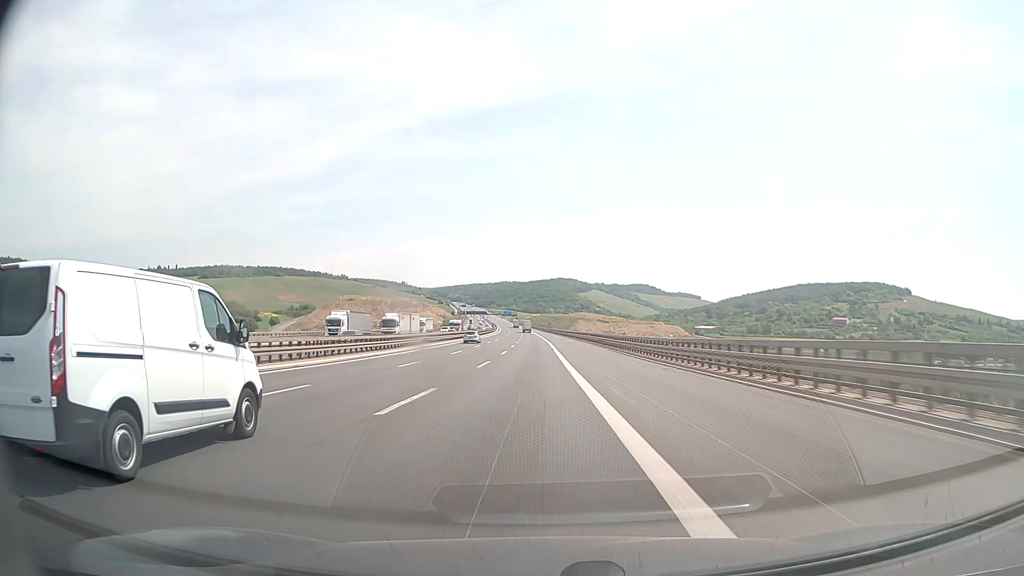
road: motorway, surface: asphalt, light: Day
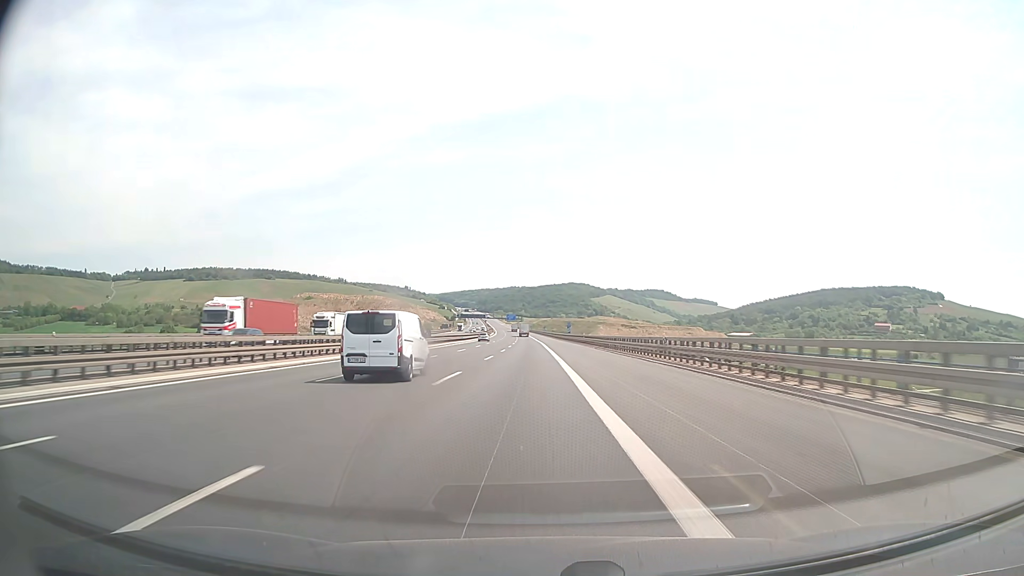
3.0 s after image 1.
(-0.5, +98.9) m; -1°
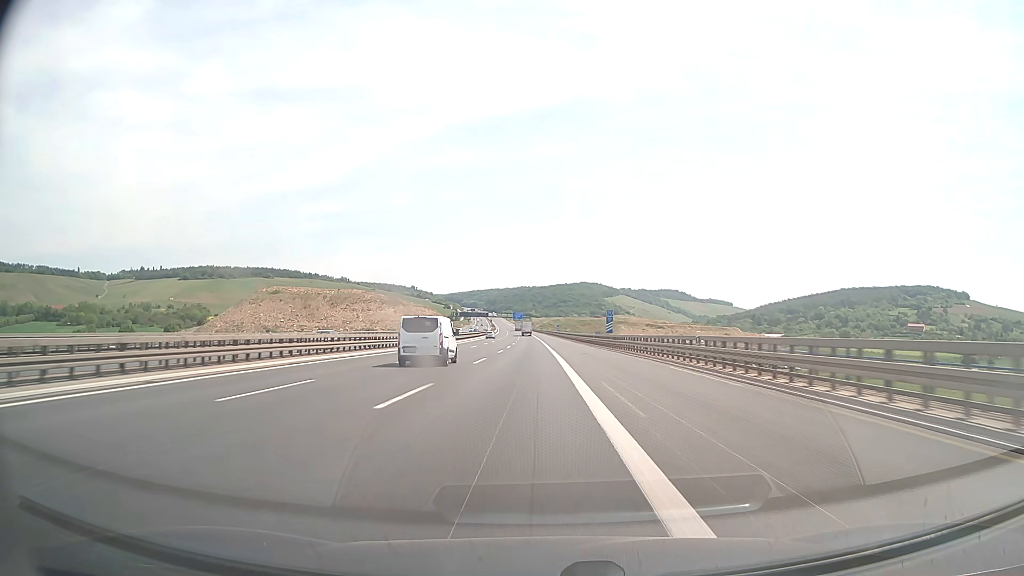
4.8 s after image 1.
(-0.5, +59.2) m; -1°
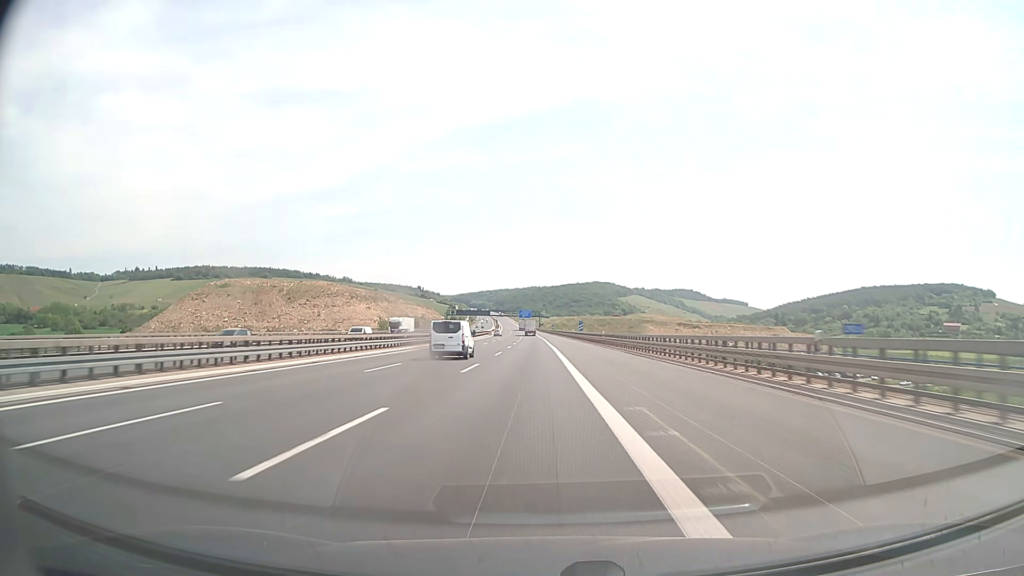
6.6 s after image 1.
(-0.5, +59.3) m; -1°
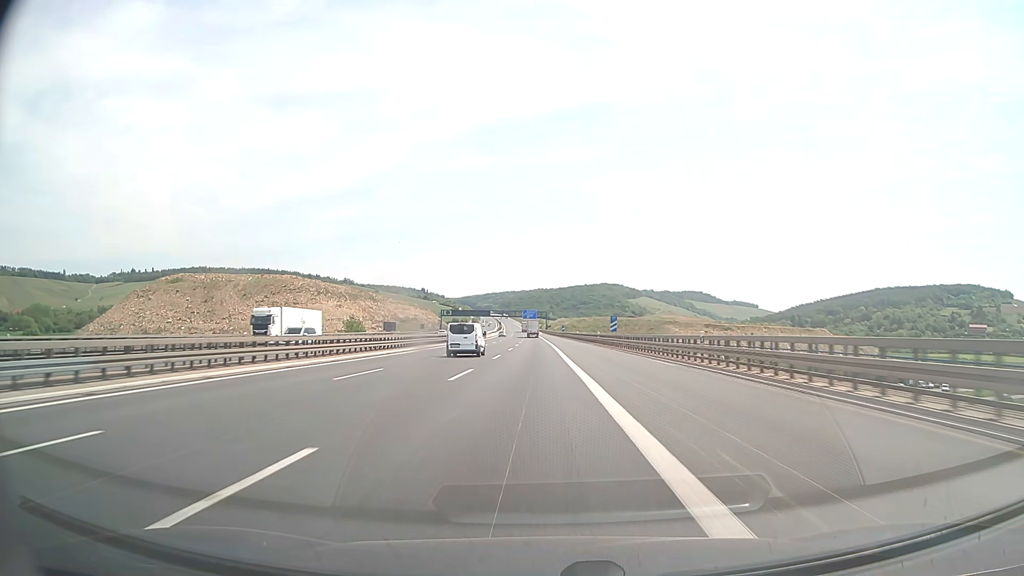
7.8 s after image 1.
(-0.2, +39.6) m; -1°
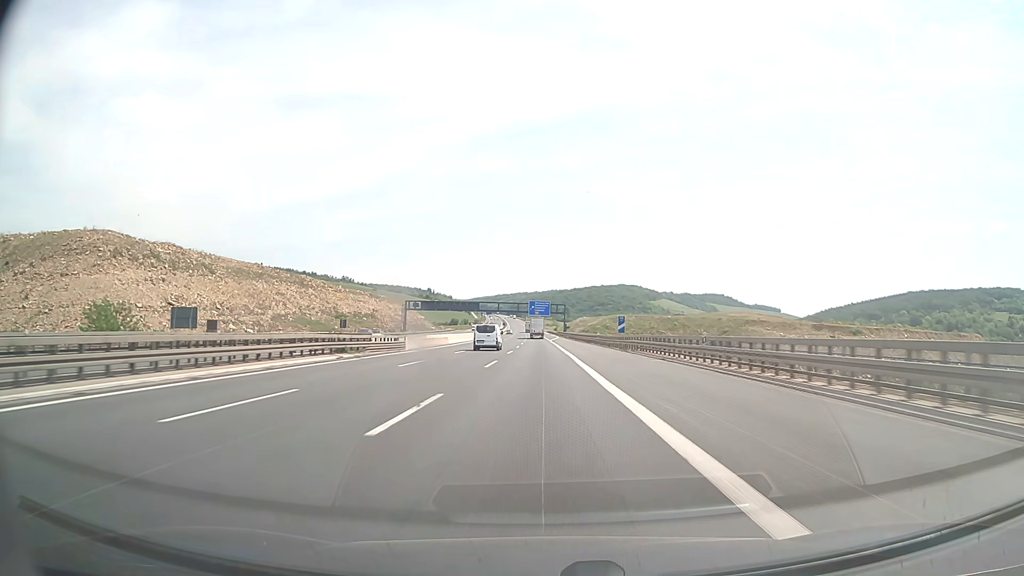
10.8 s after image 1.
(-1.1, +98.9) m; -1°
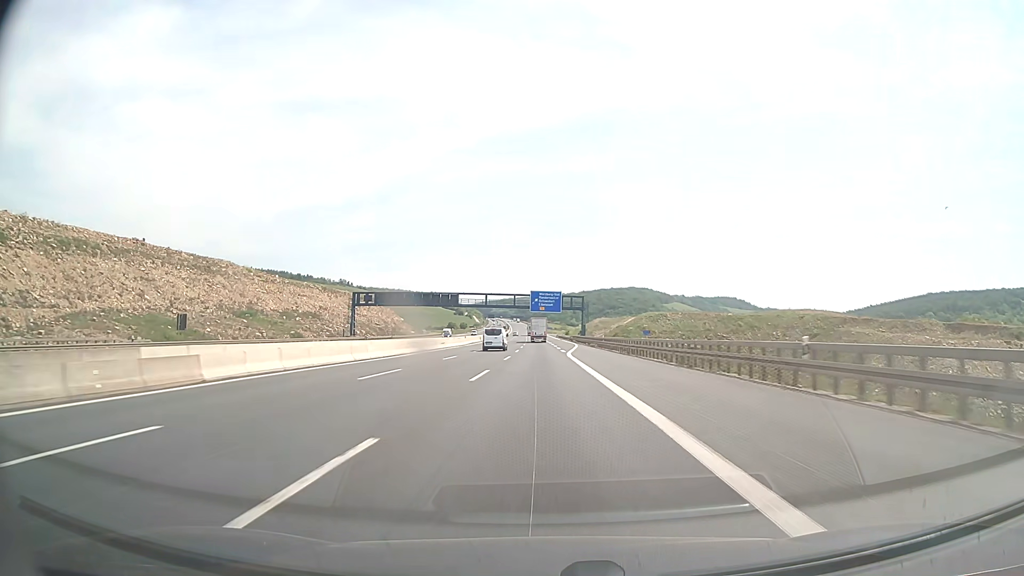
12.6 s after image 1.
(-0.1, +59.4) m; 0°
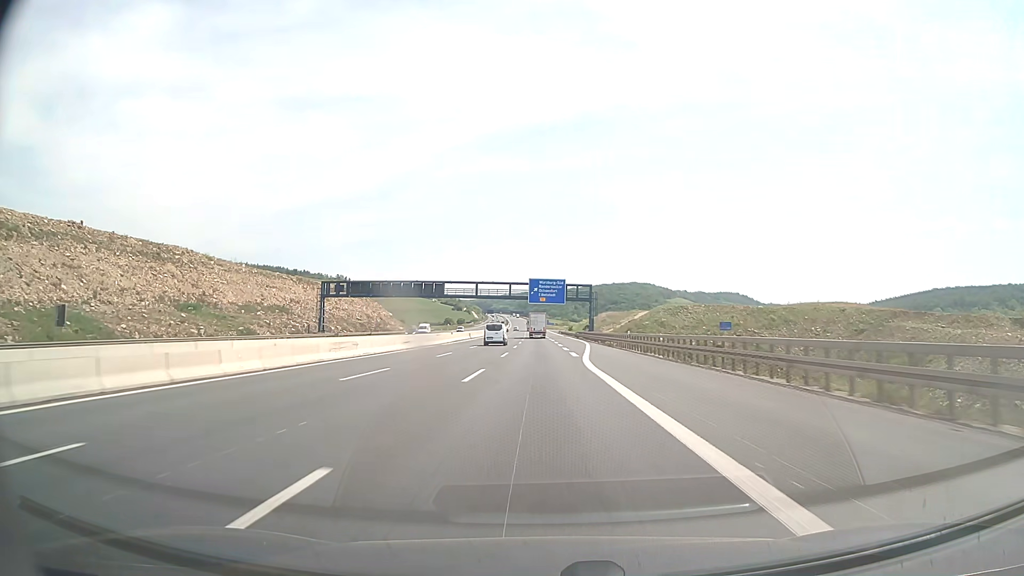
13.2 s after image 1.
(0.0, +19.8) m; 0°
(0, +10) (0, +20) (0, +30) (0, +40) (0, +50) (0, +60) (0, +70) (0, +80) (-1, +90) (-1, +100) m
